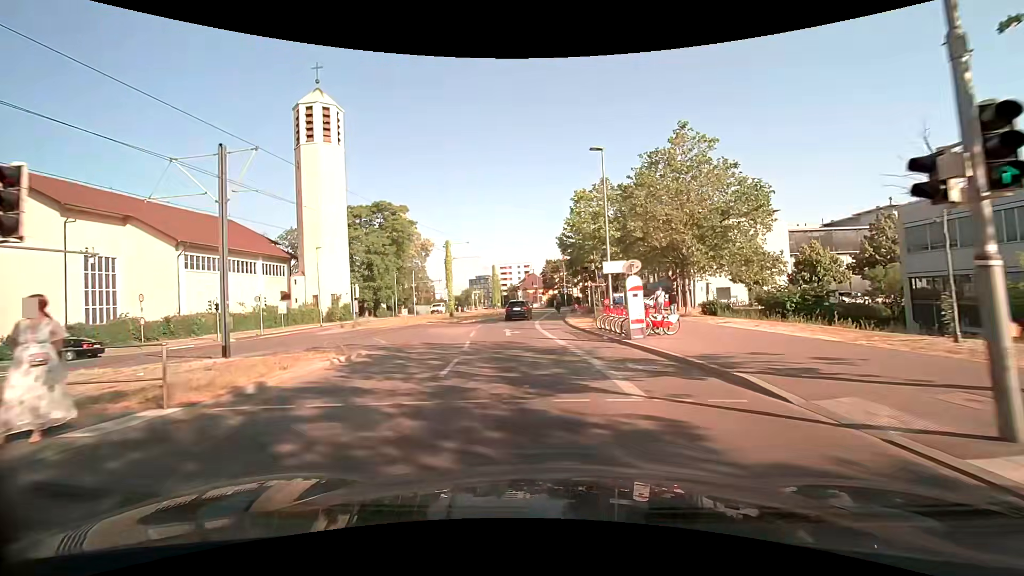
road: secondary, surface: asphalt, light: Day
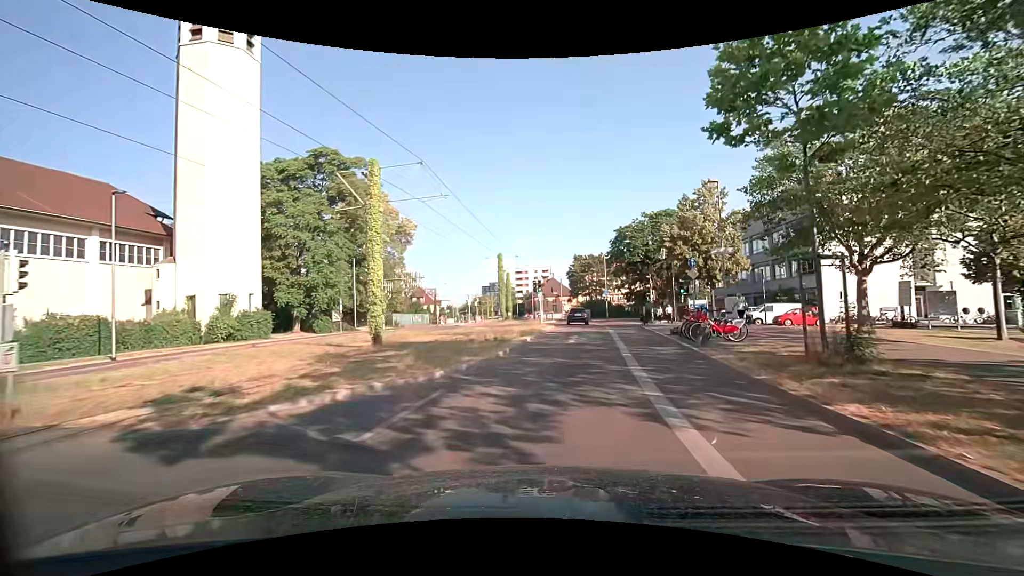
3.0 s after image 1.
(-1.6, +28.4) m; -2°
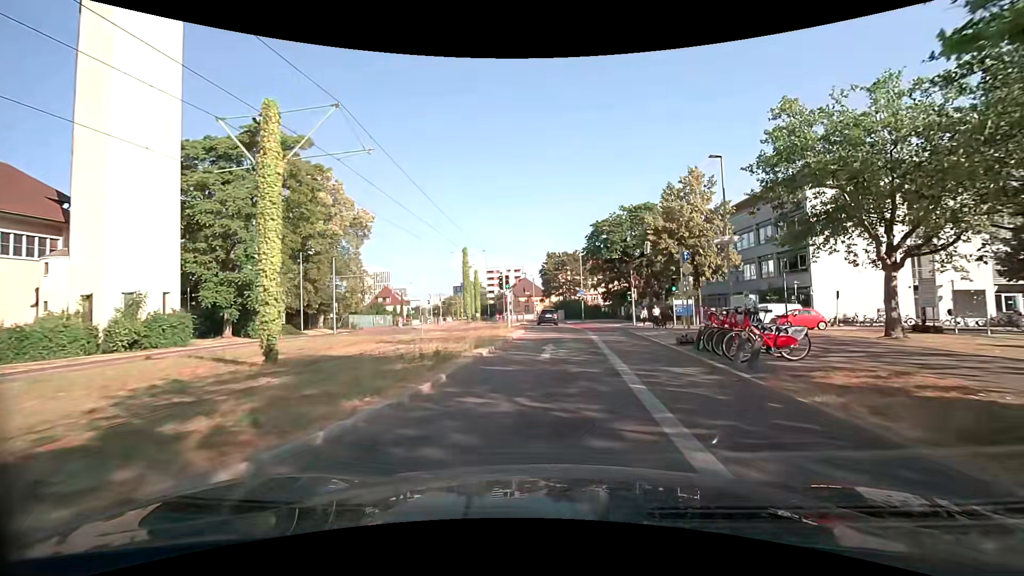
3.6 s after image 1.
(+0.2, +5.5) m; +4°
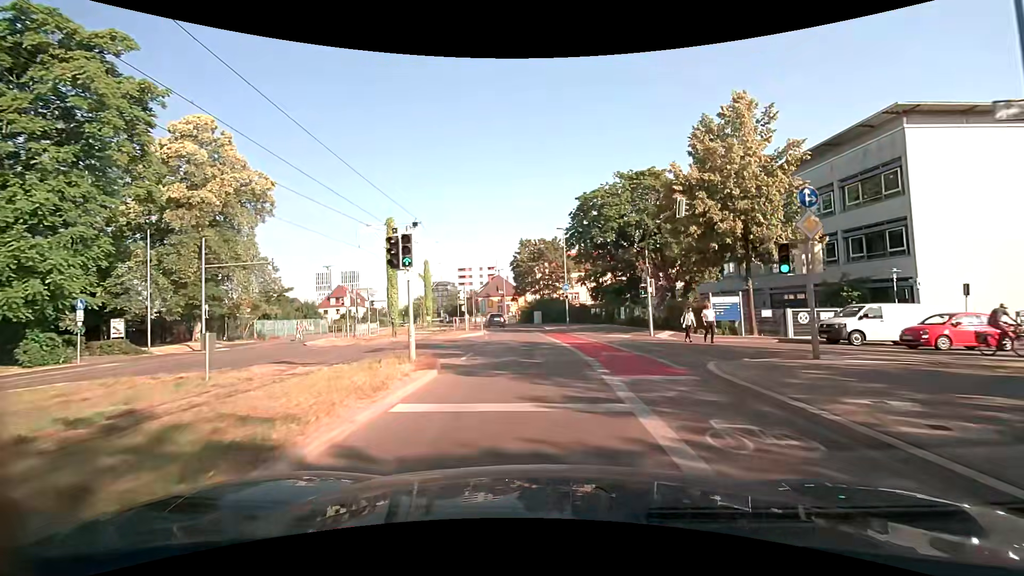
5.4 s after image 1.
(+0.6, +16.1) m; +3°
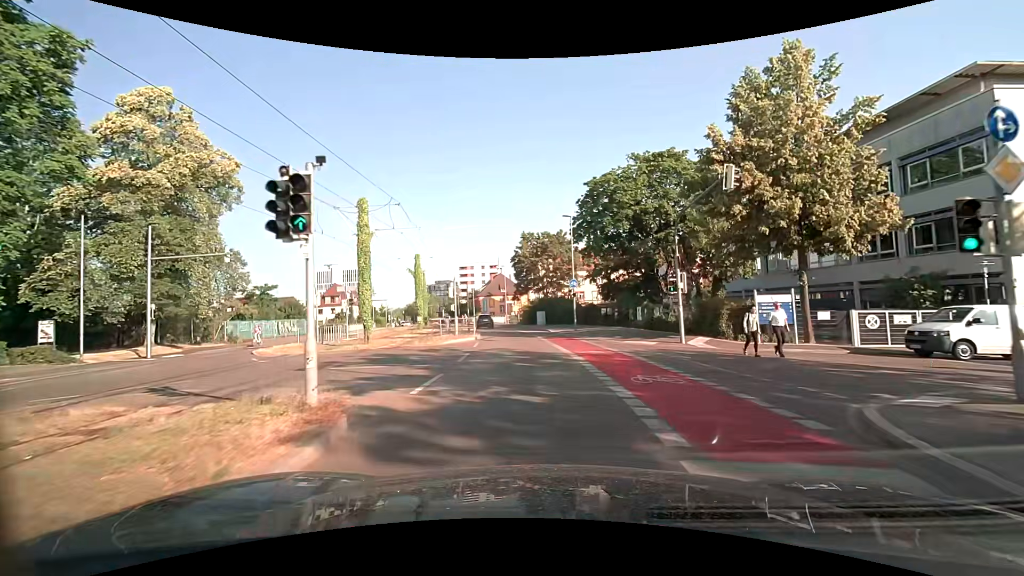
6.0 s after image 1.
(0.0, +5.4) m; 0°
(0, +10) (-1, +20) (-2, +30) (-3, +40) (-6, +49) (-8, +59) (-11, +69) (-14, +78) (-16, +88) (-19, +98) m
